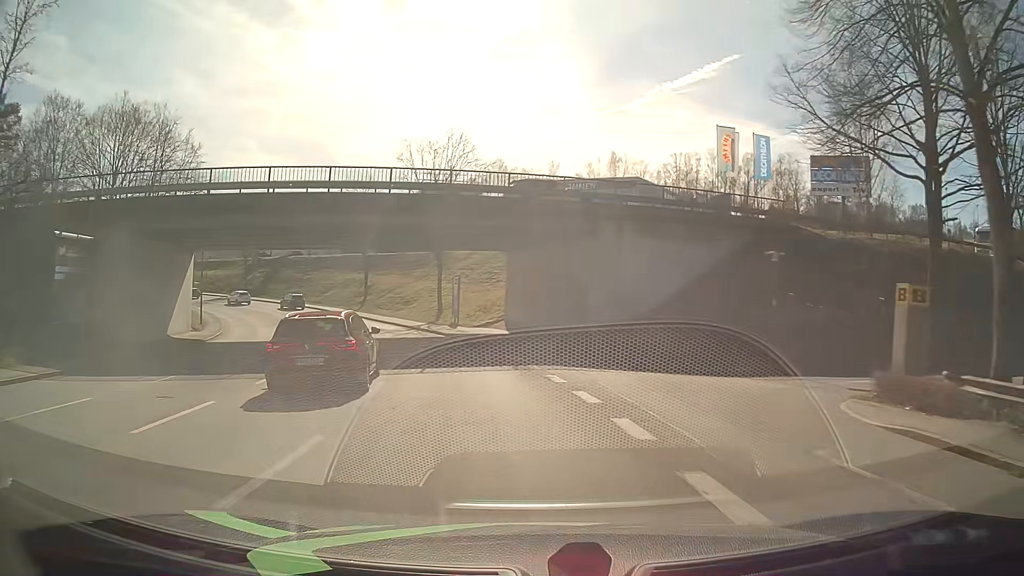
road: tertiary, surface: asphalt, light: Day
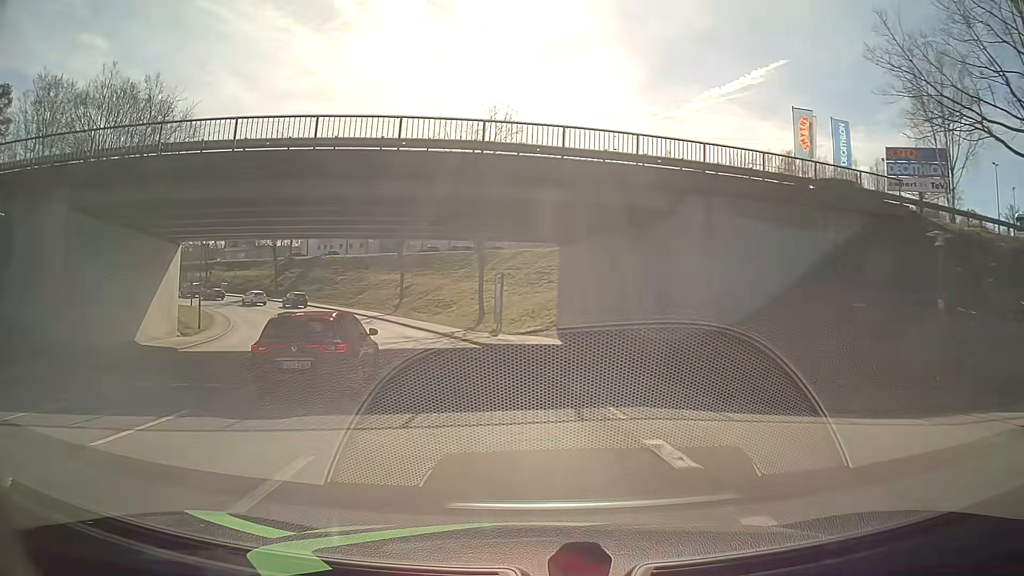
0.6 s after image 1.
(-0.3, +7.3) m; -5°
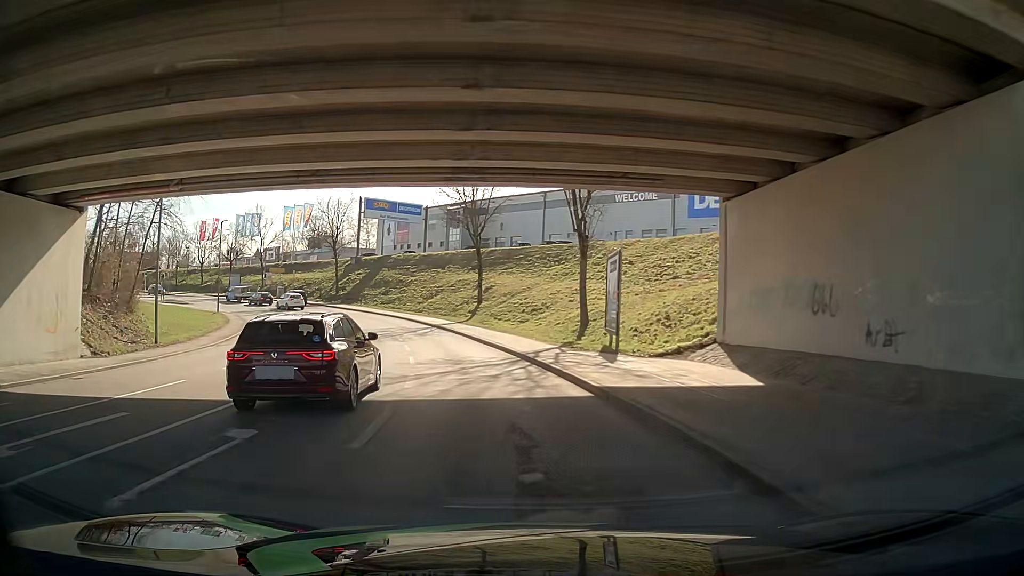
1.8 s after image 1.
(-1.1, +14.8) m; -8°
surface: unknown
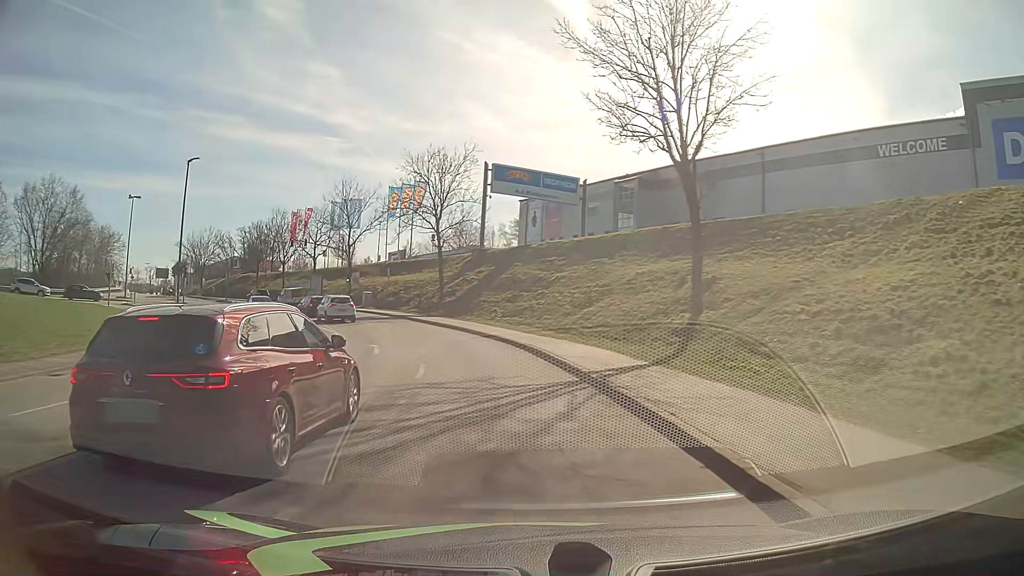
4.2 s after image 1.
(-4.0, +29.6) m; -14°
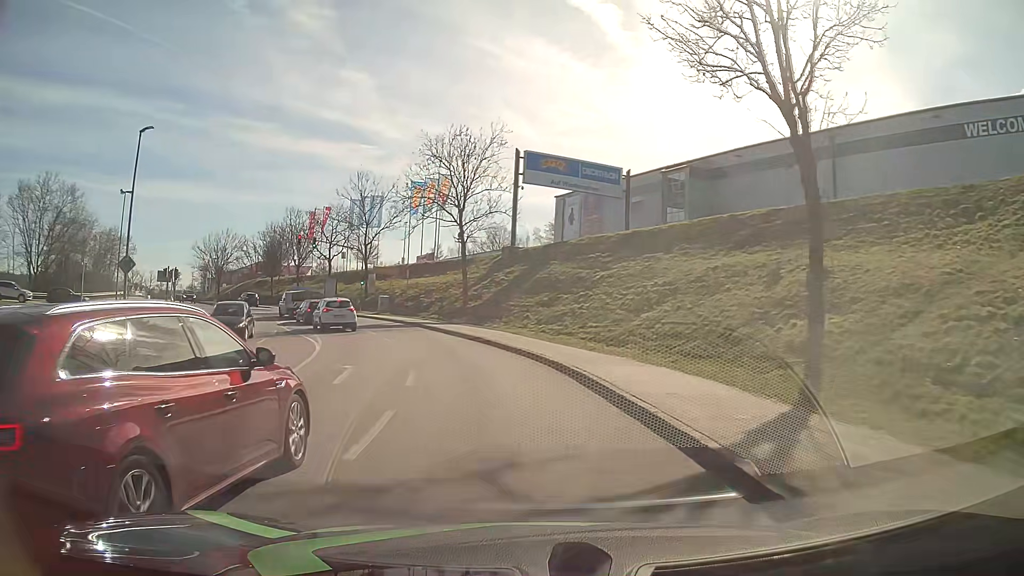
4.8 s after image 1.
(-0.2, +7.5) m; -3°
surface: asphalt
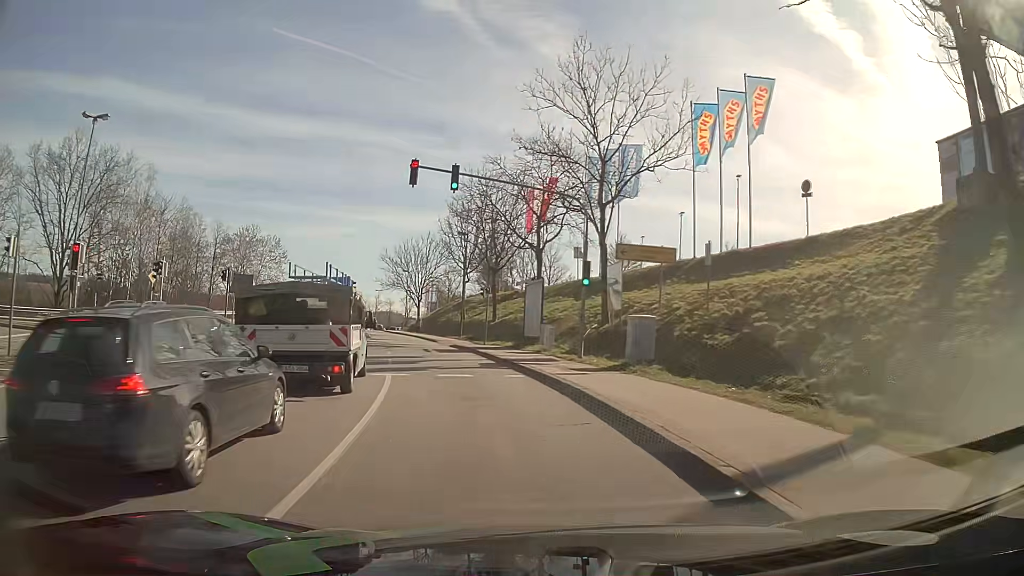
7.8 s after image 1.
(-7.3, +35.6) m; -23°
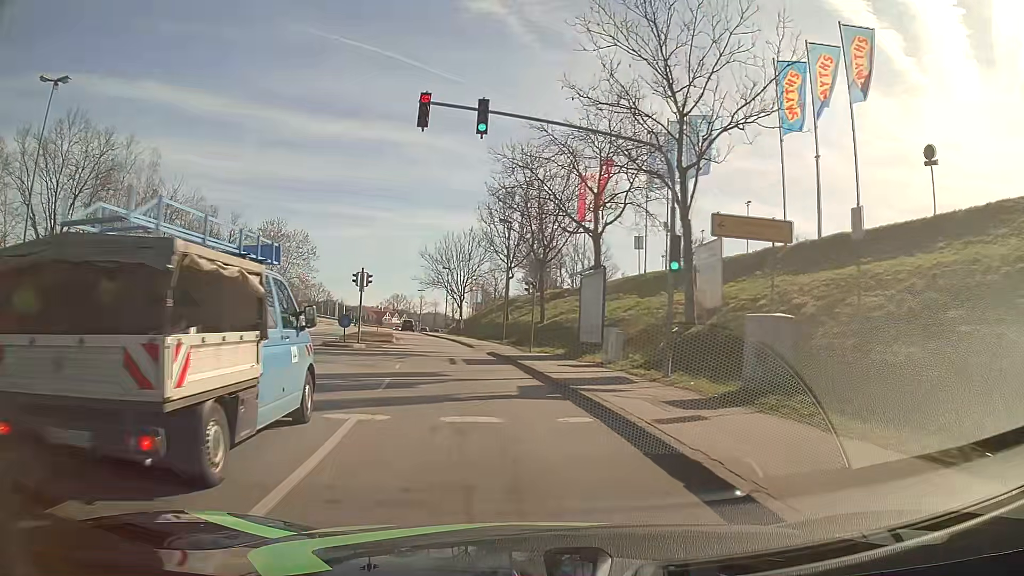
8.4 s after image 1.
(-0.3, +7.1) m; -4°
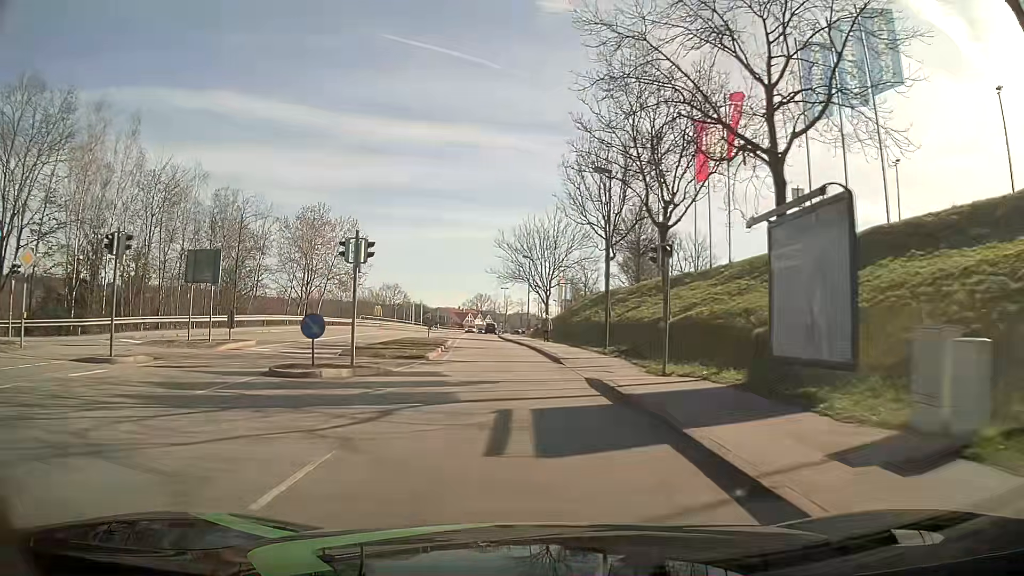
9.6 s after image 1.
(-1.0, +14.2) m; -7°
(0, +10) (-1, +20) (-2, +30) (-3, +40) (-4, +50) (-5, +60) (-6, +70) (-6, +80) (-7, +90) (-7, +100) m
